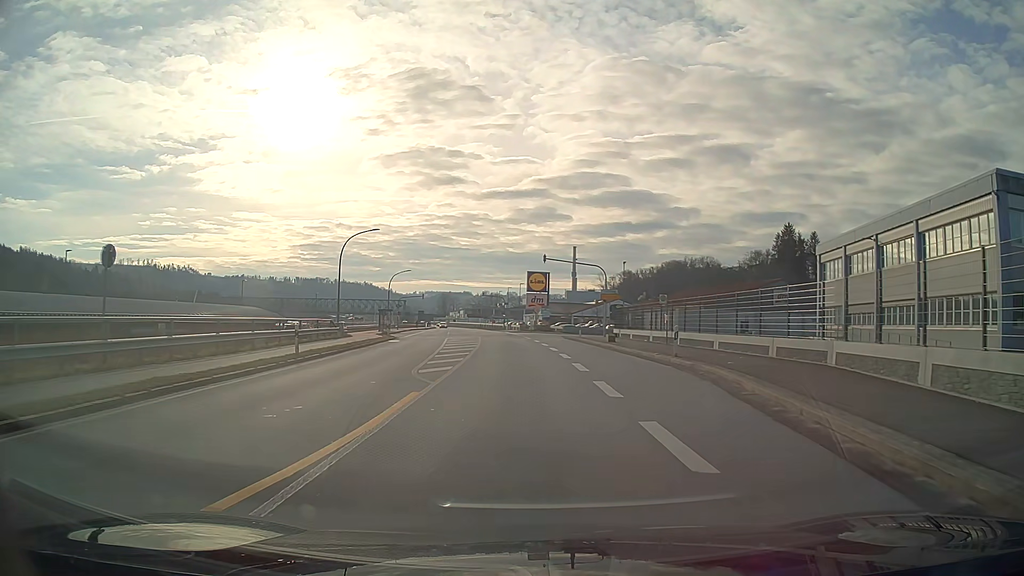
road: primary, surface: asphalt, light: Day
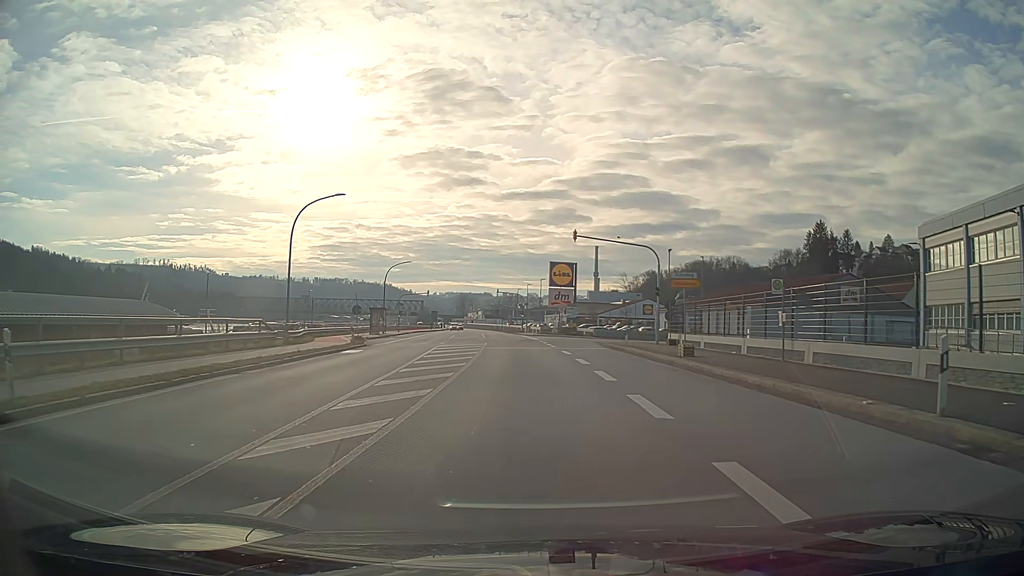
(-0.2, +14.9) m; -2°
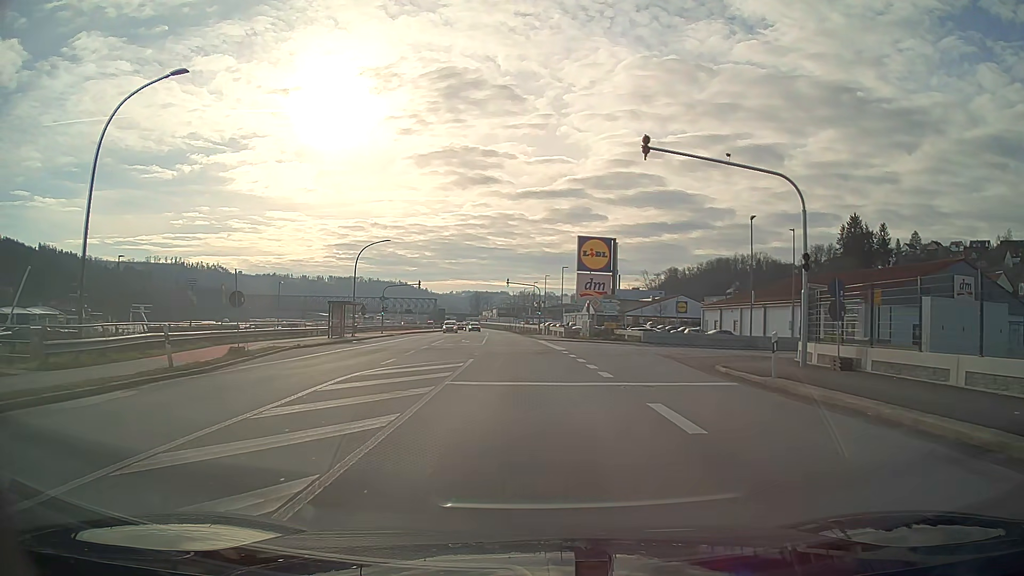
(-0.2, +19.9) m; -1°
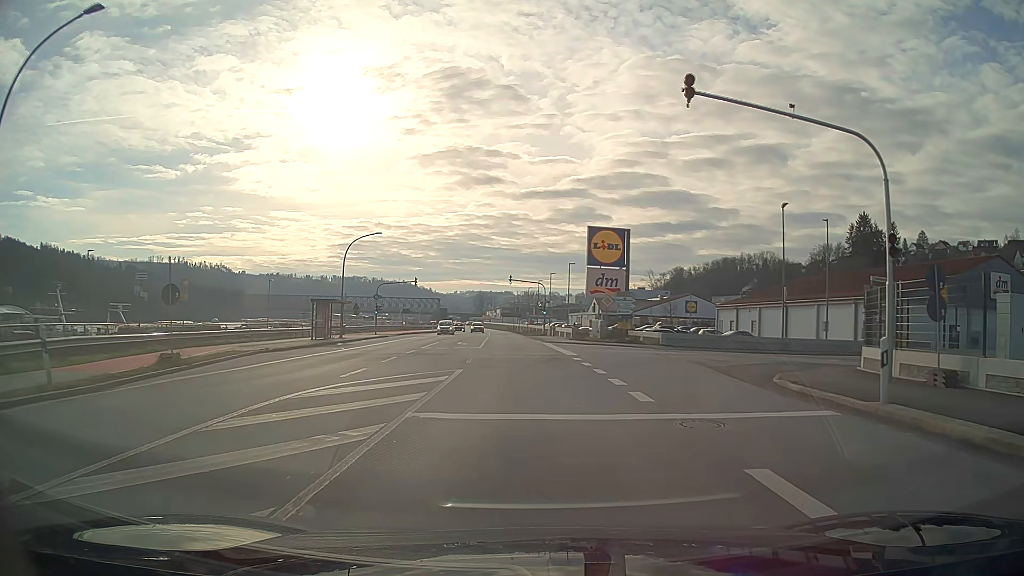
(0.0, +5.0) m; 0°
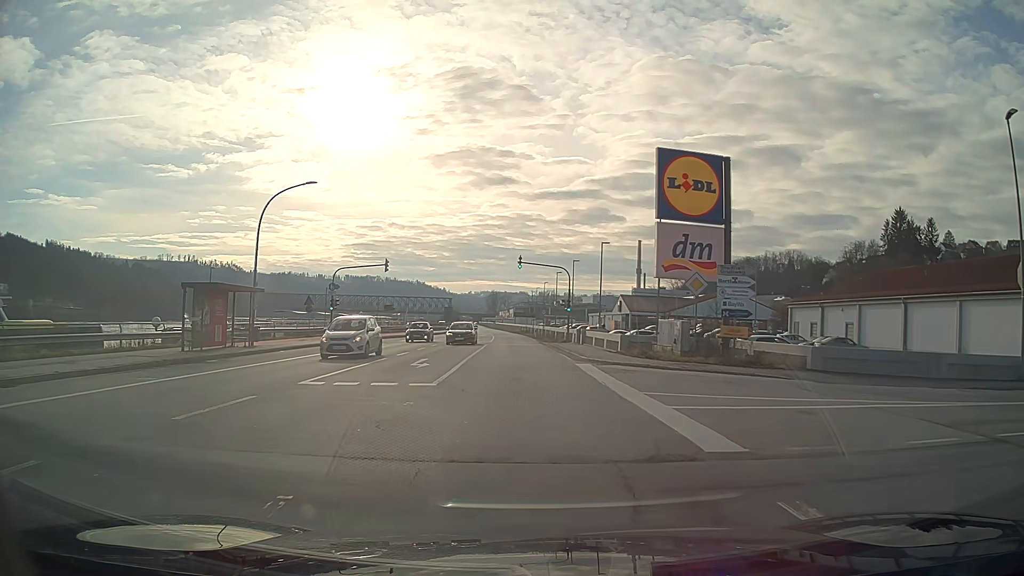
(-0.3, +20.0) m; -1°
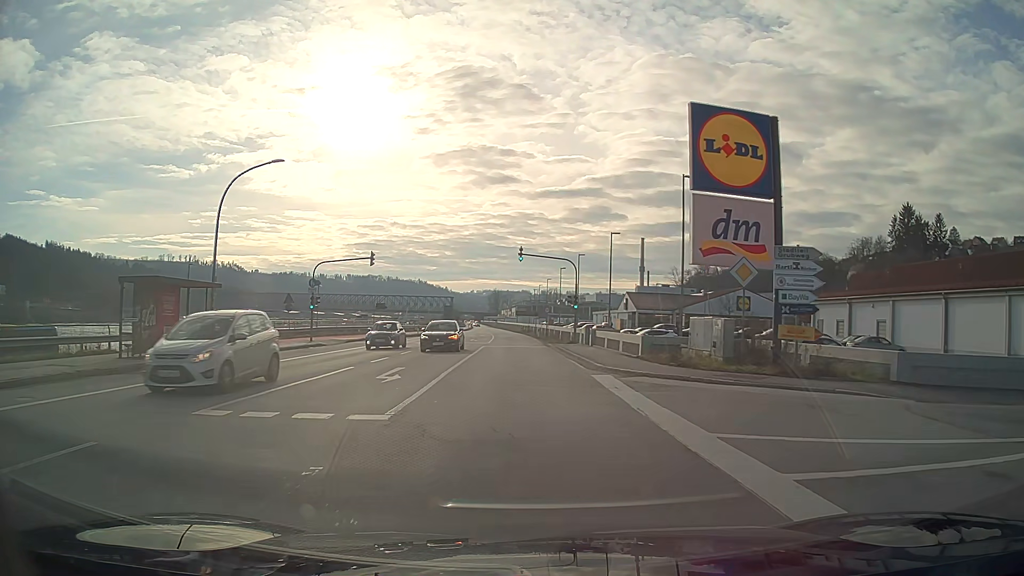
(0.0, +5.0) m; 0°
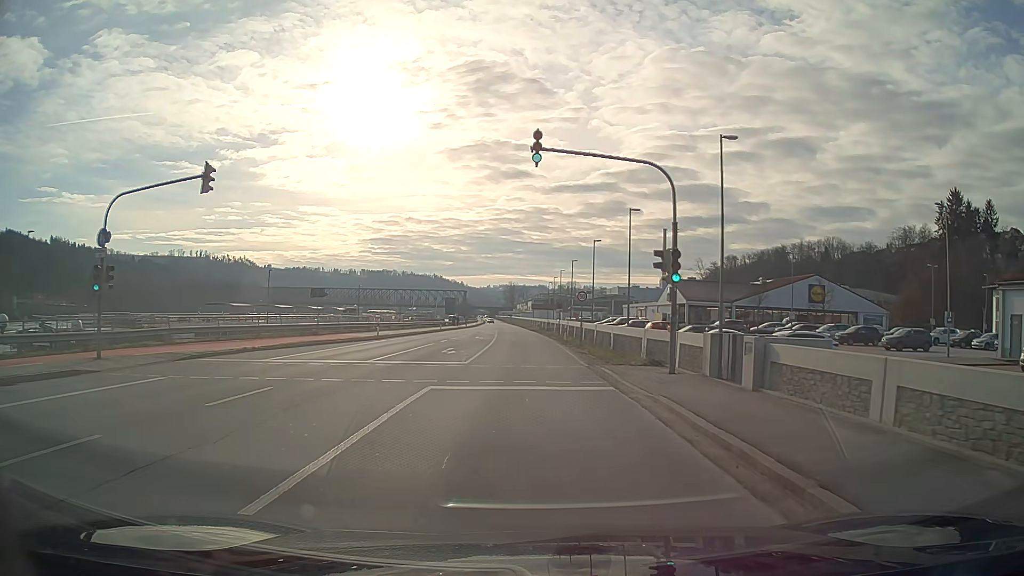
(-0.4, +25.0) m; -1°
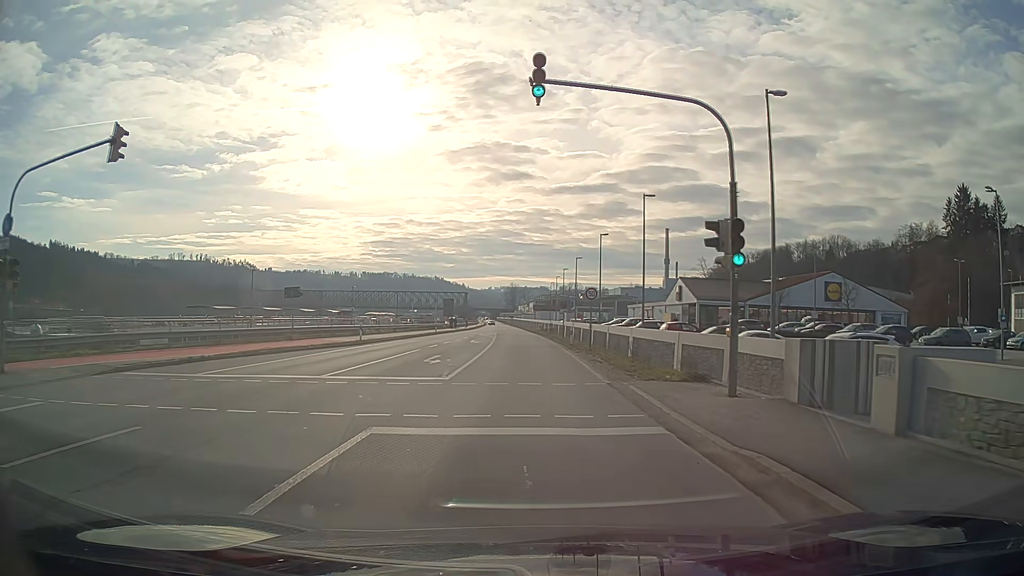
(0.0, +5.0) m; 0°
(0, +10) (0, +20) (0, +30) (-1, +40) (-1, +50) (-2, +60) (-2, +70) (-2, +80) (-3, +90) (-3, +100) m
